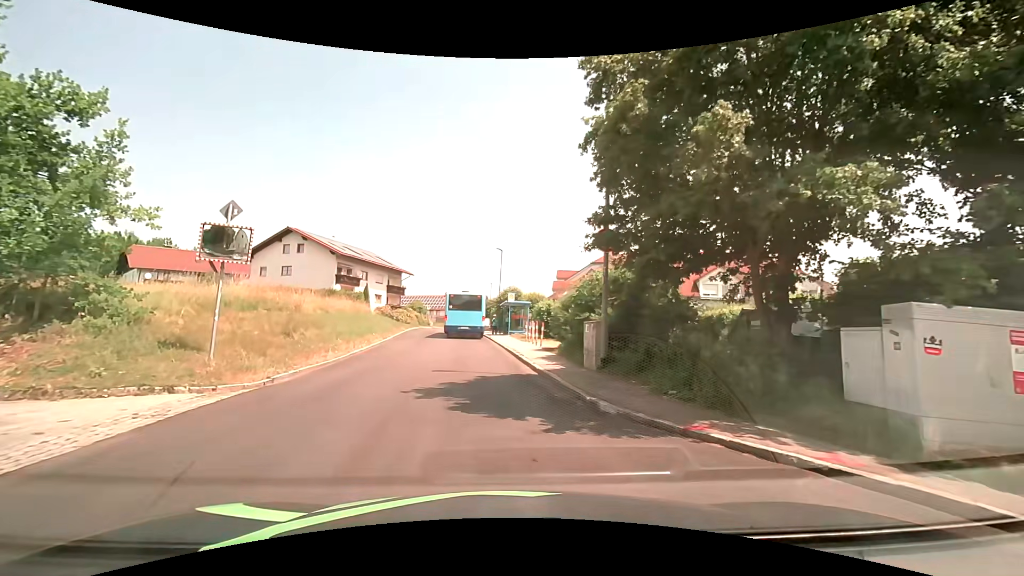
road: tertiary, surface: asphalt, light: Day
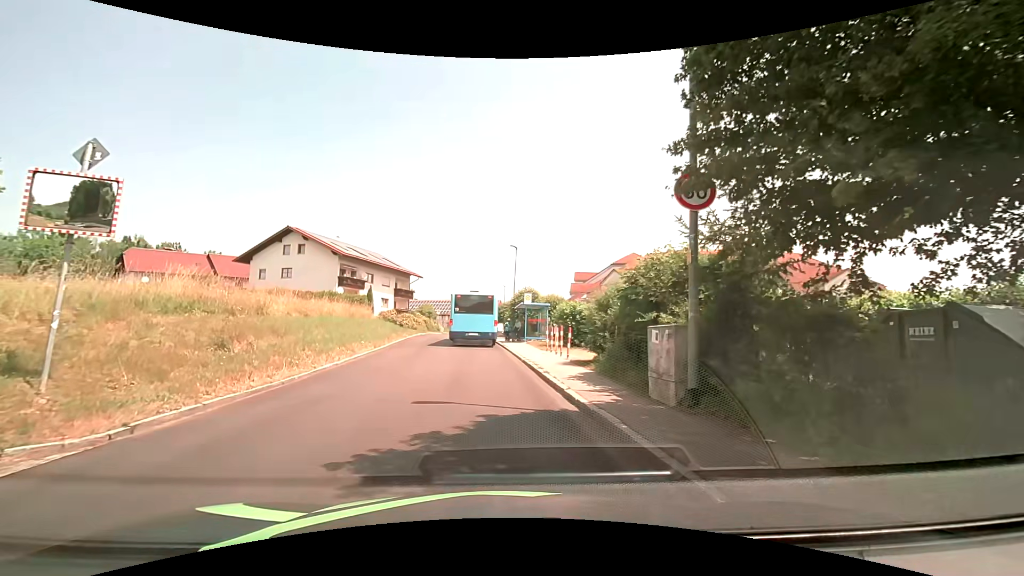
(0.0, +4.7) m; -2°
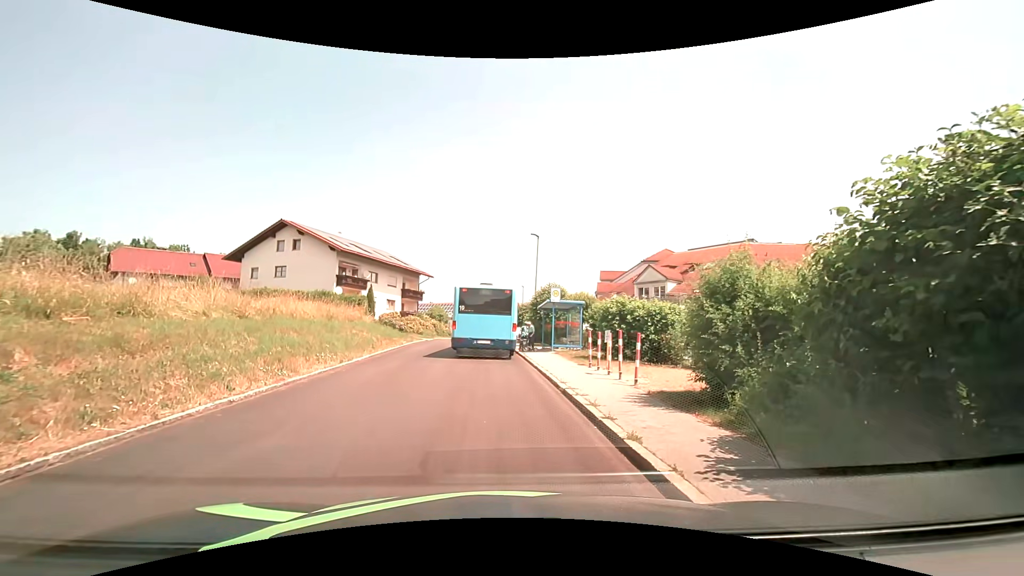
(0.0, +7.0) m; -1°
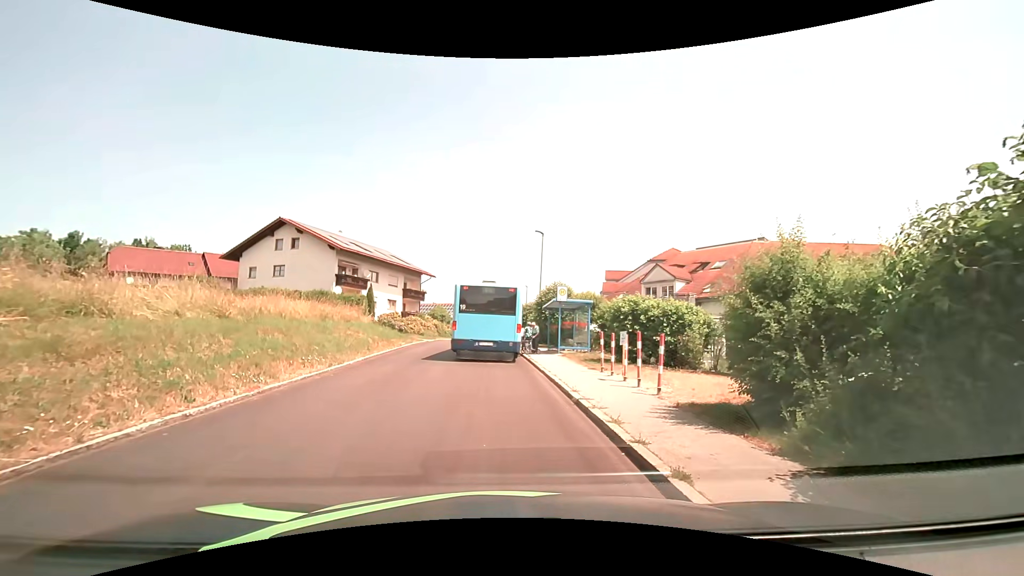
(0.0, +1.3) m; +2°
